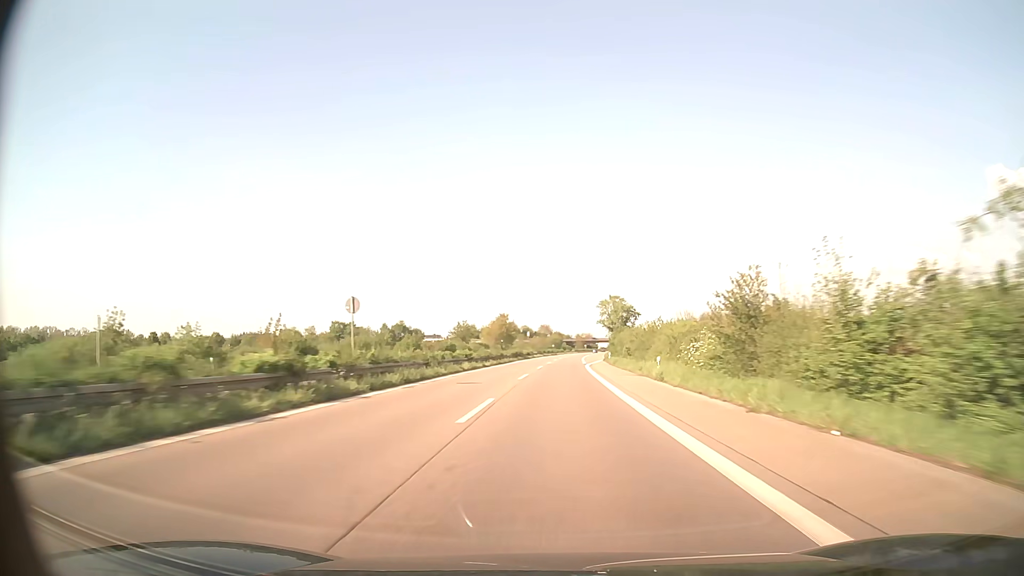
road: trunk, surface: asphalt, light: Day
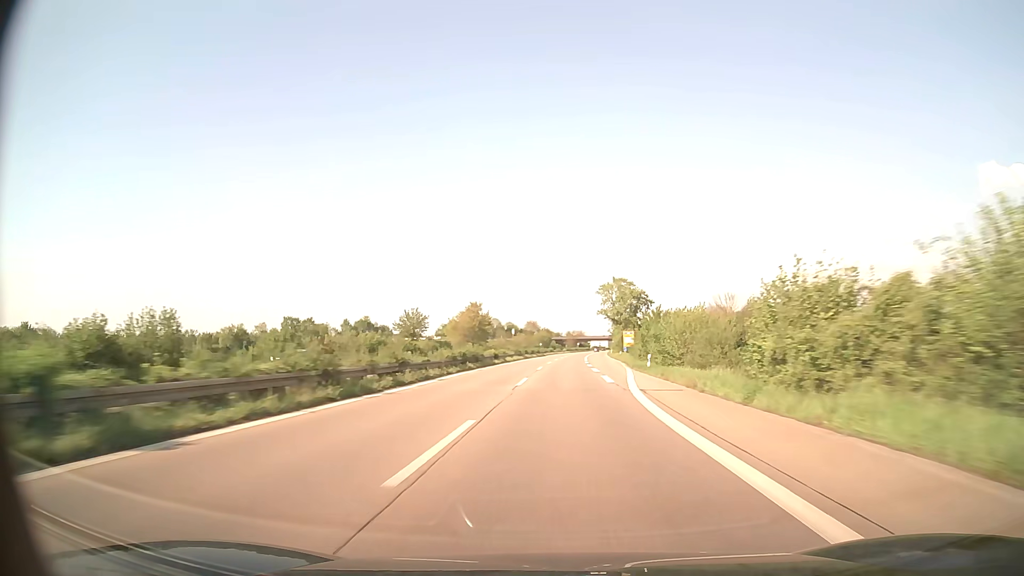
(+0.3, +42.0) m; +1°
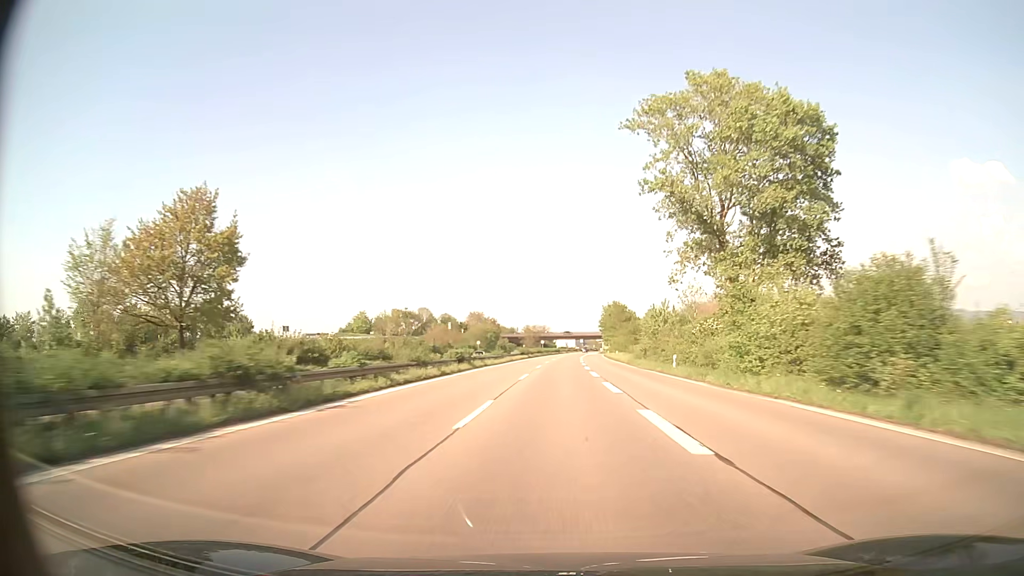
(+3.0, +103.3) m; +3°
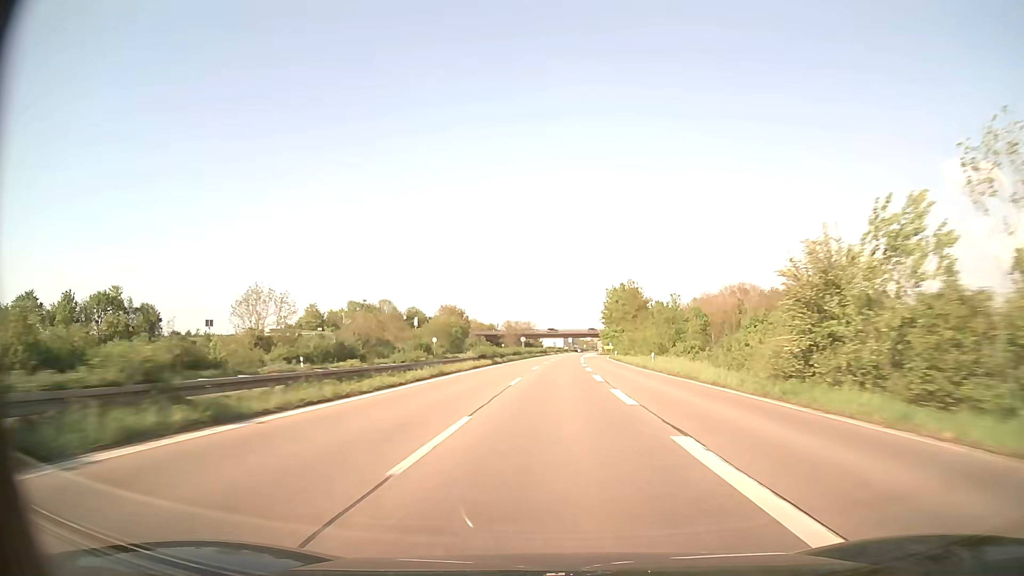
(+0.4, +40.8) m; +1°
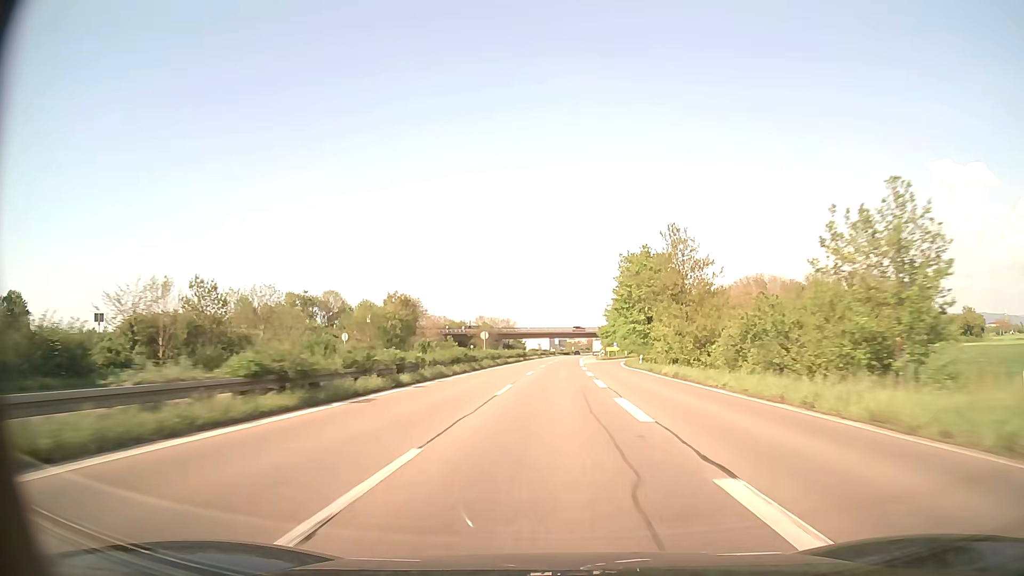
(+0.4, +40.6) m; +1°
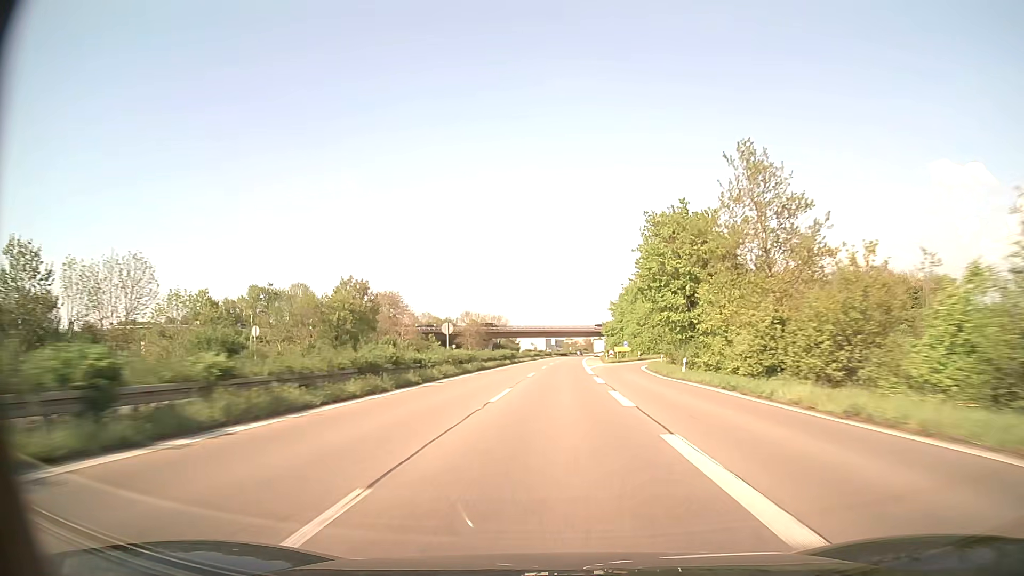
(+0.1, +20.4) m; 0°
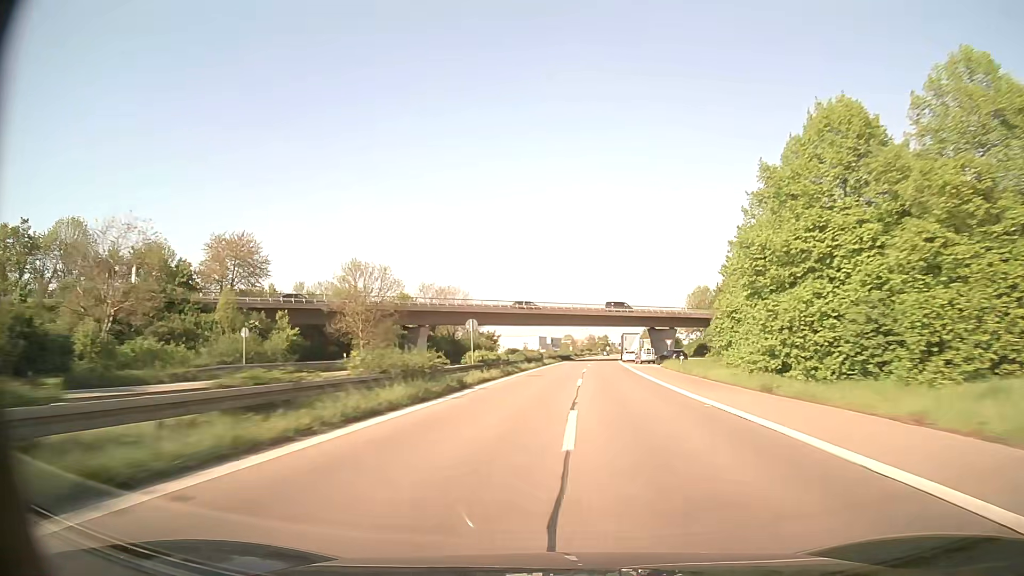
(+0.2, +82.2) m; 0°
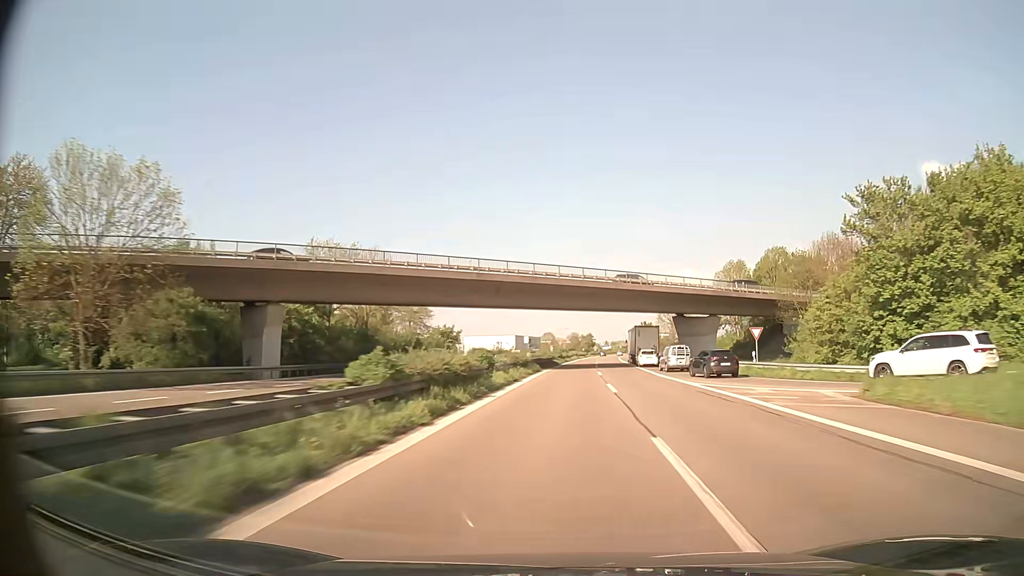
(+0.4, +41.1) m; +2°
(0, +10) (0, +20) (0, +30) (+1, +40) (+1, +50) (+2, +60) (+2, +70) (+3, +80) (+3, +90) (+4, +100) m
